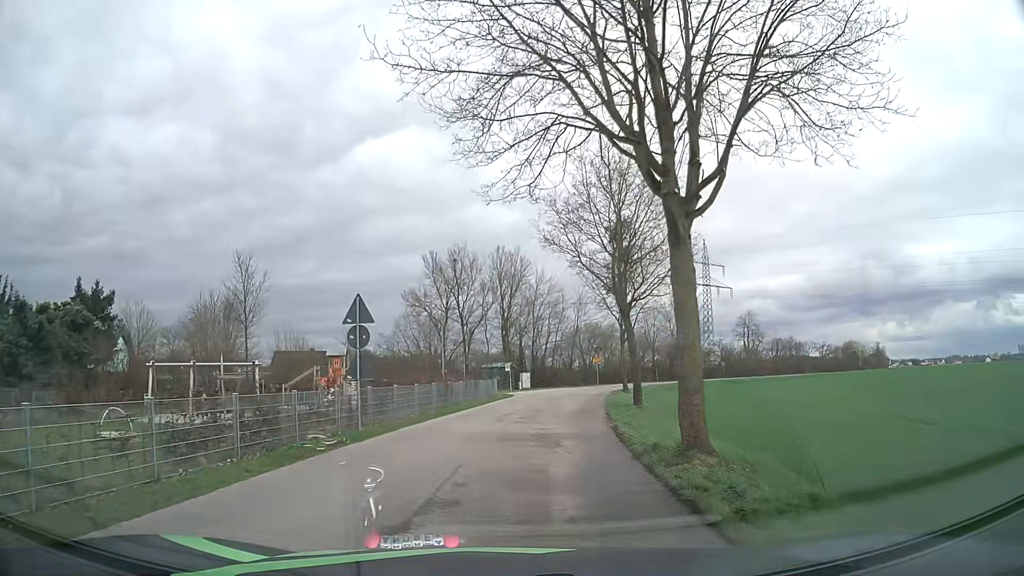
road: unclassified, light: Day
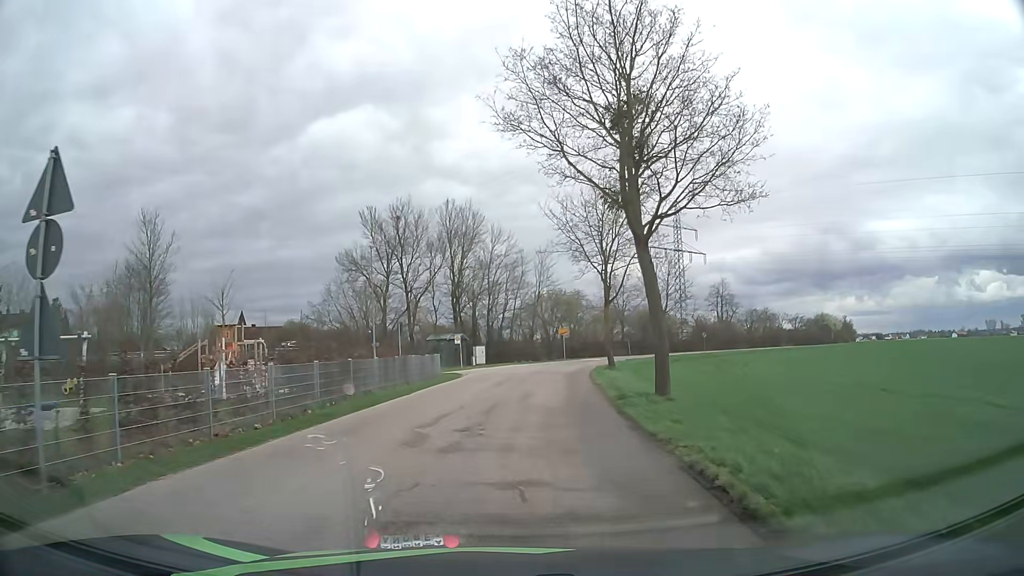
(+0.1, +11.0) m; +2°
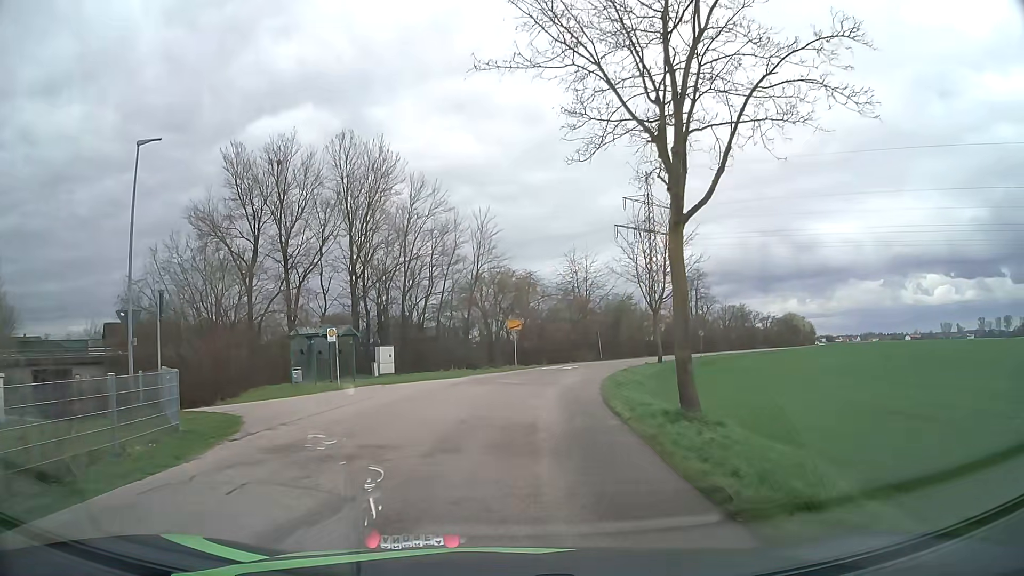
(+1.1, +22.2) m; +5°
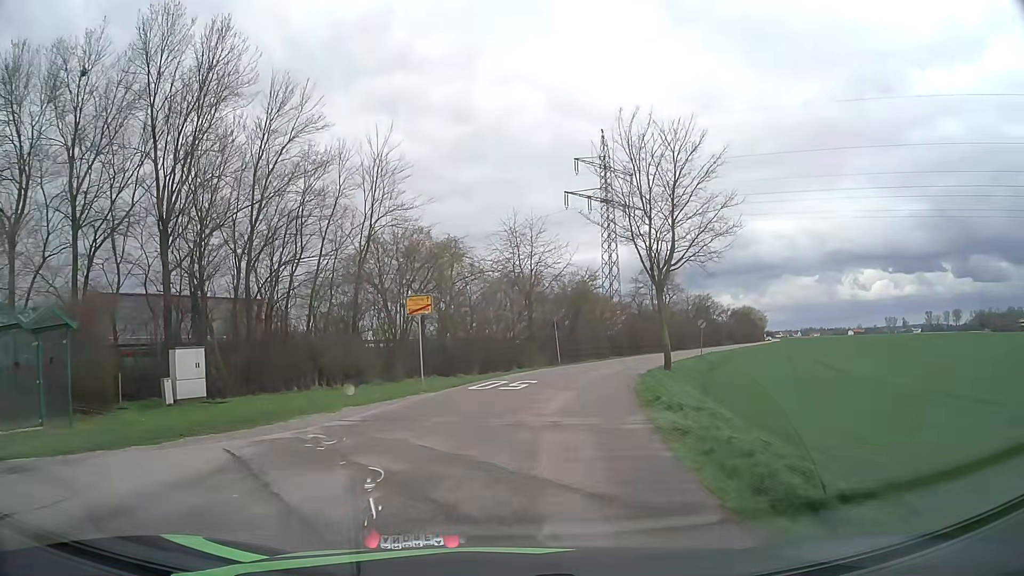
(+1.0, +19.2) m; +6°
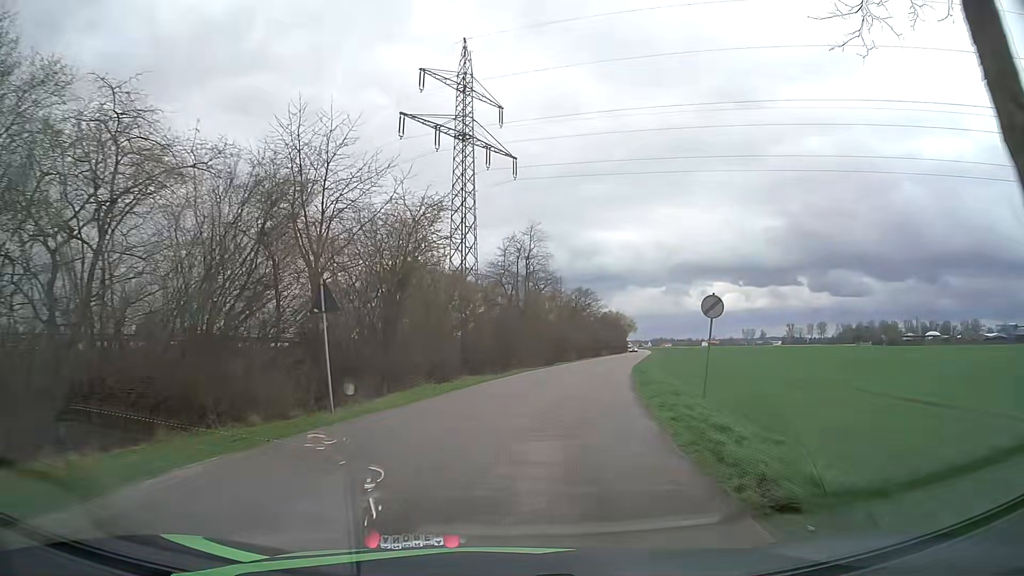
(+3.0, +27.1) m; +13°
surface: asphalt
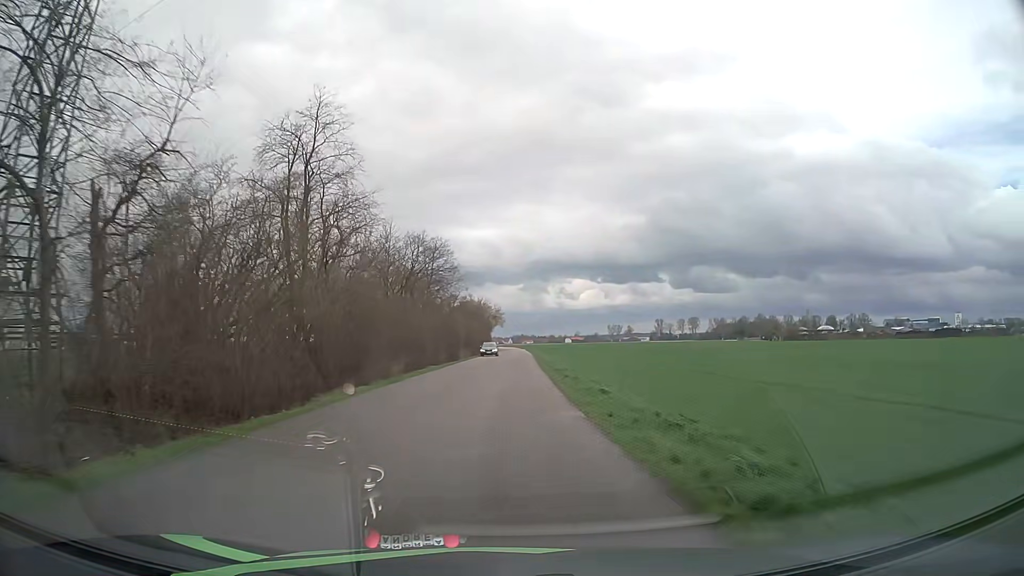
(+5.0, +36.7) m; +12°
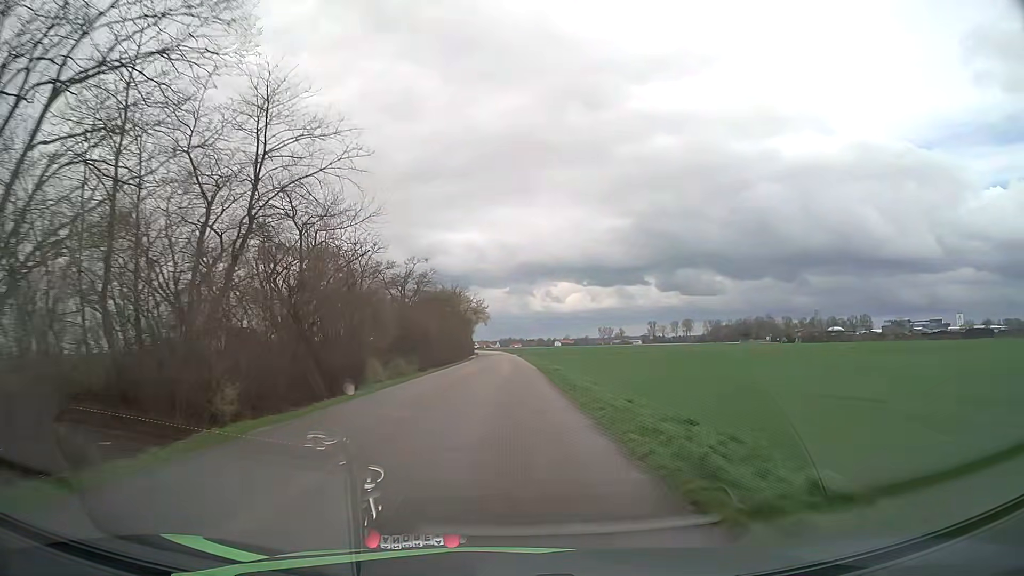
(+0.4, +36.6) m; +1°
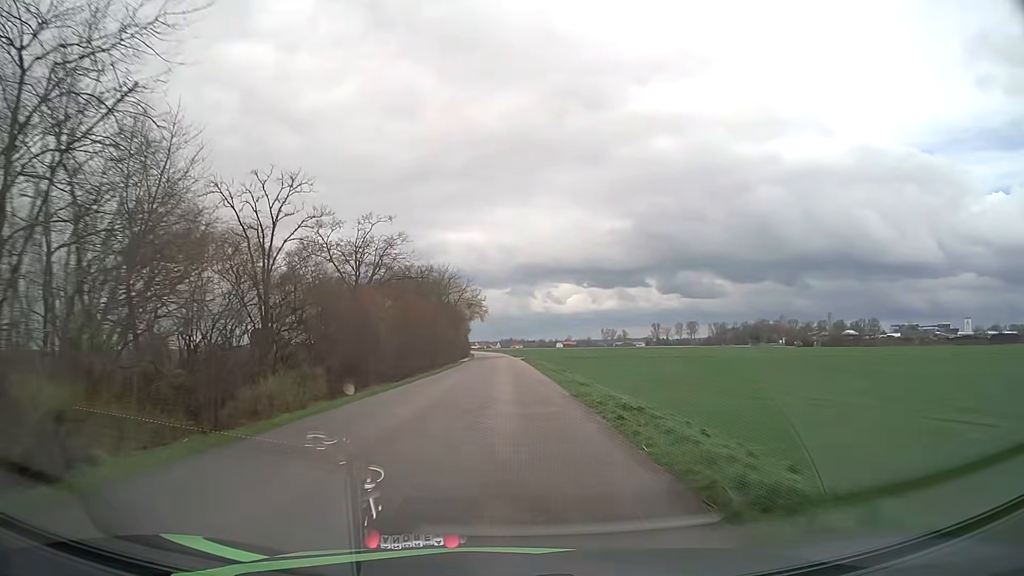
(-0.1, +19.8) m; 0°
(0, +10) (0, +20) (0, +30) (0, +40) (0, +50) (0, +60) (0, +70) (-1, +80) (-1, +90) (-1, +100) m
